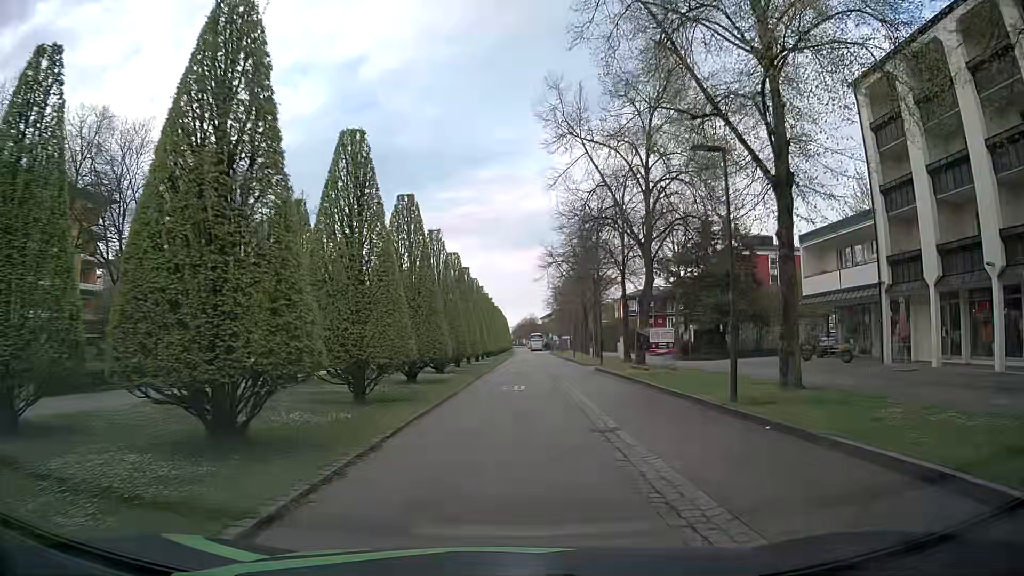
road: residential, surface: asphalt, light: Day
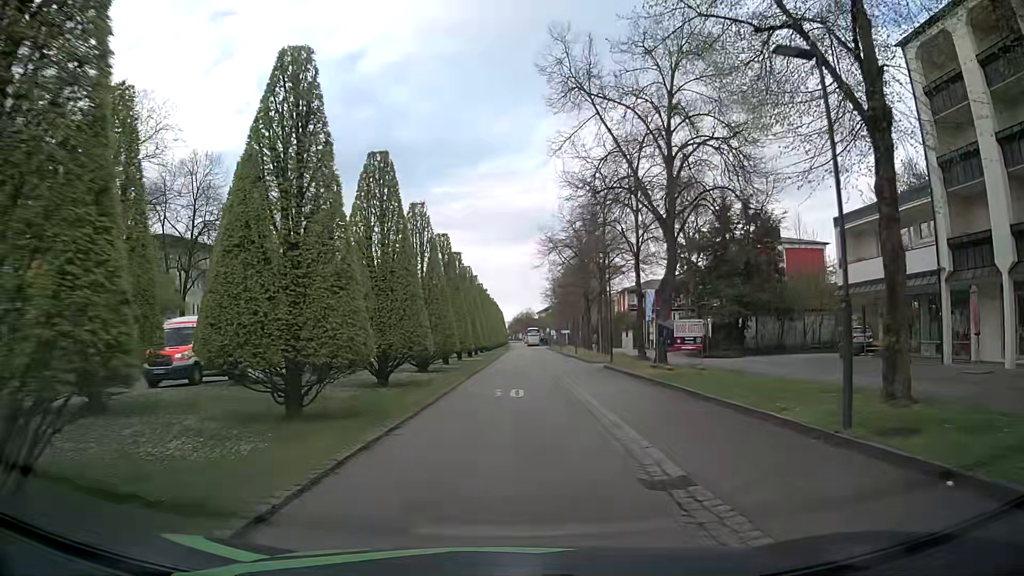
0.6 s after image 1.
(-0.1, +4.7) m; +1°
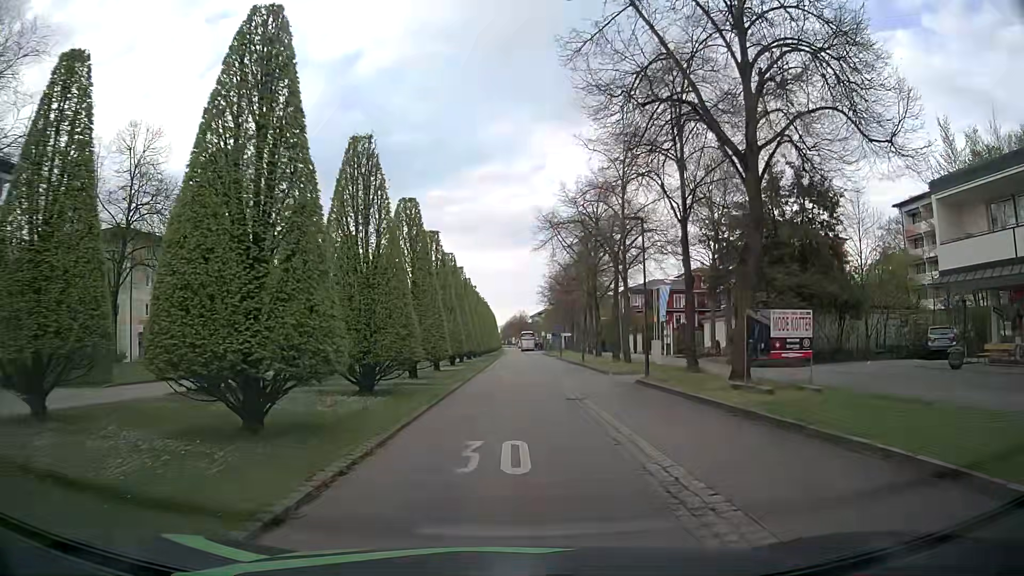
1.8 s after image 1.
(-0.1, +9.3) m; 0°
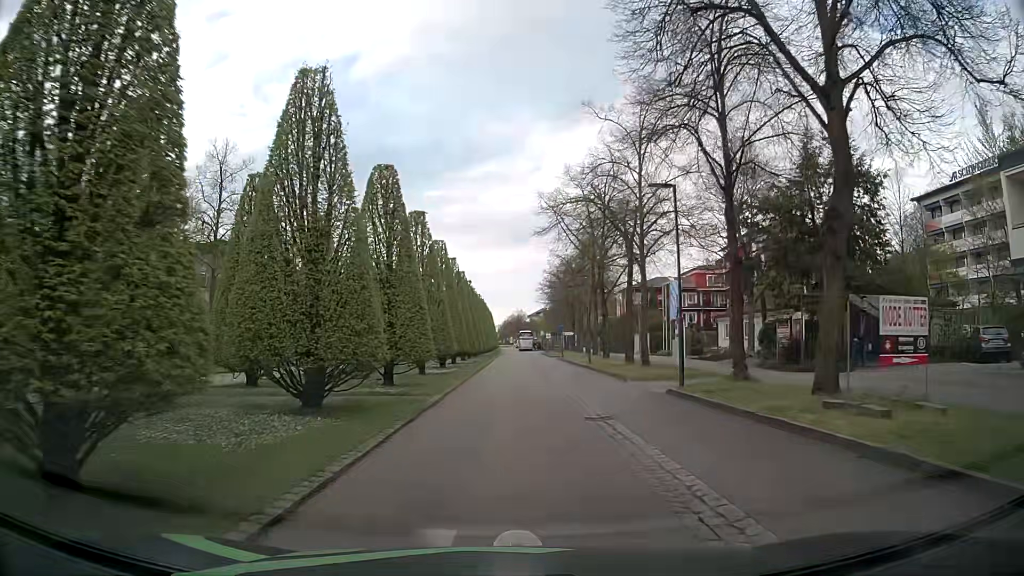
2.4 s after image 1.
(0.0, +4.6) m; 0°
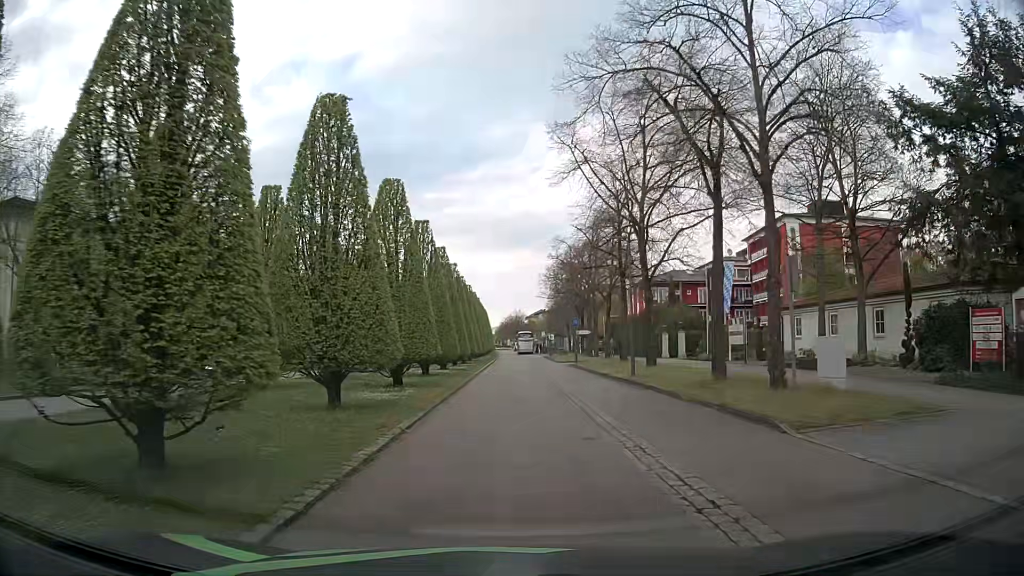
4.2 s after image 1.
(0.0, +13.4) m; +2°
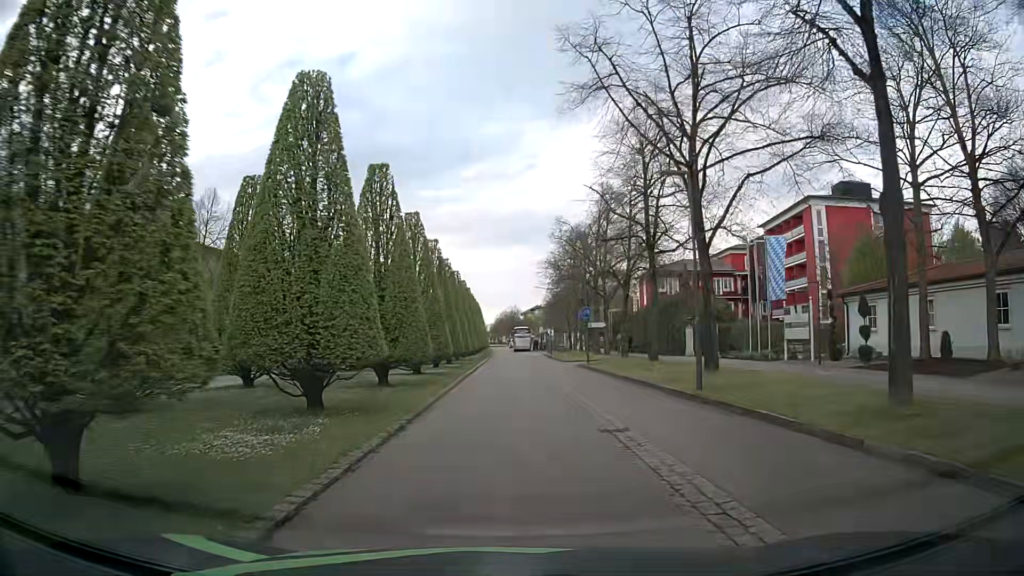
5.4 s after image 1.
(-0.2, +8.8) m; -1°
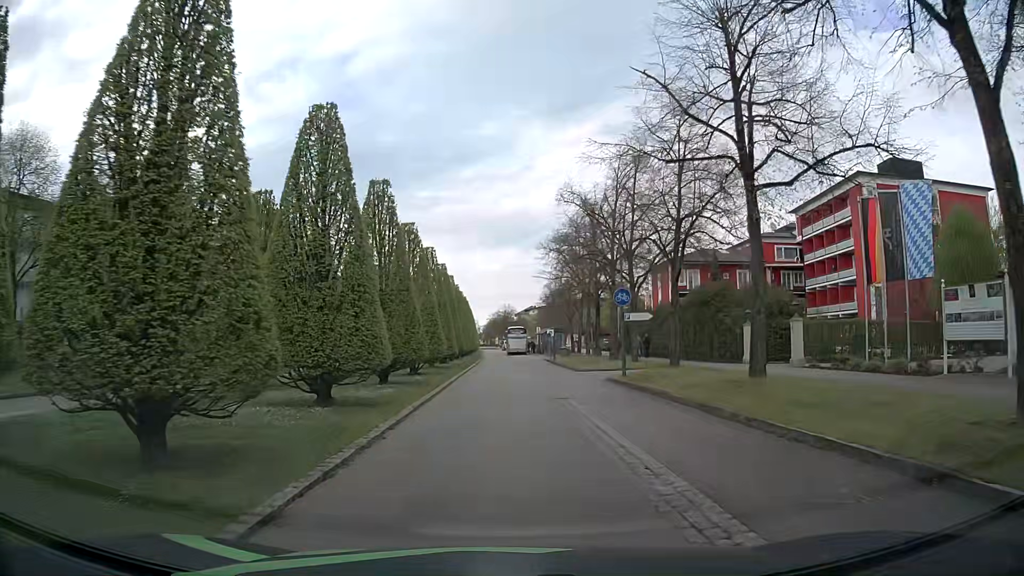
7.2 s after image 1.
(+0.1, +13.0) m; 0°
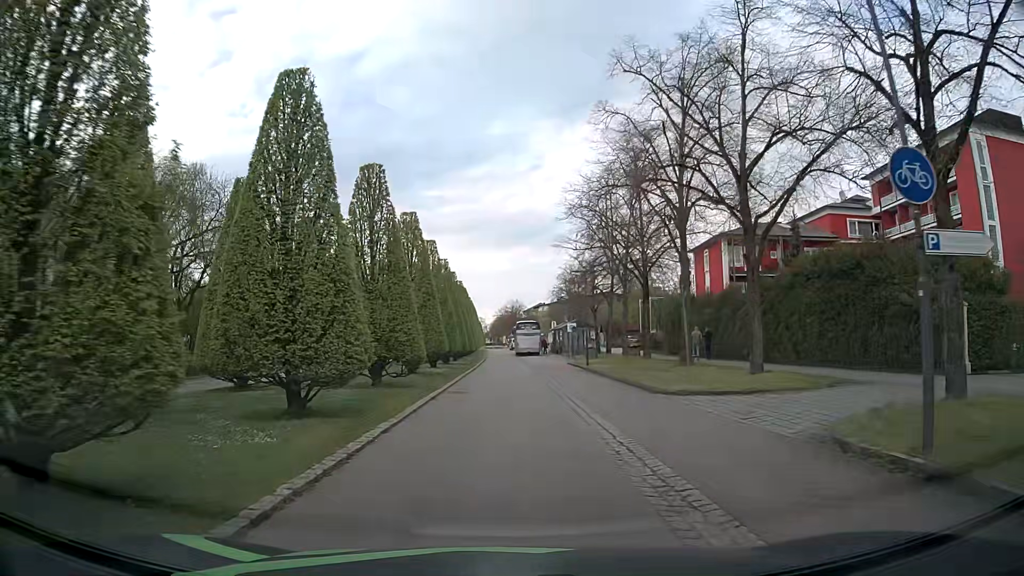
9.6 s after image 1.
(+0.1, +17.0) m; -1°
(0, +10) (0, +20) (0, +30) (0, +40) (0, +50) (0, +60) (0, +70) (0, +80) (0, +90) (0, +100) m
